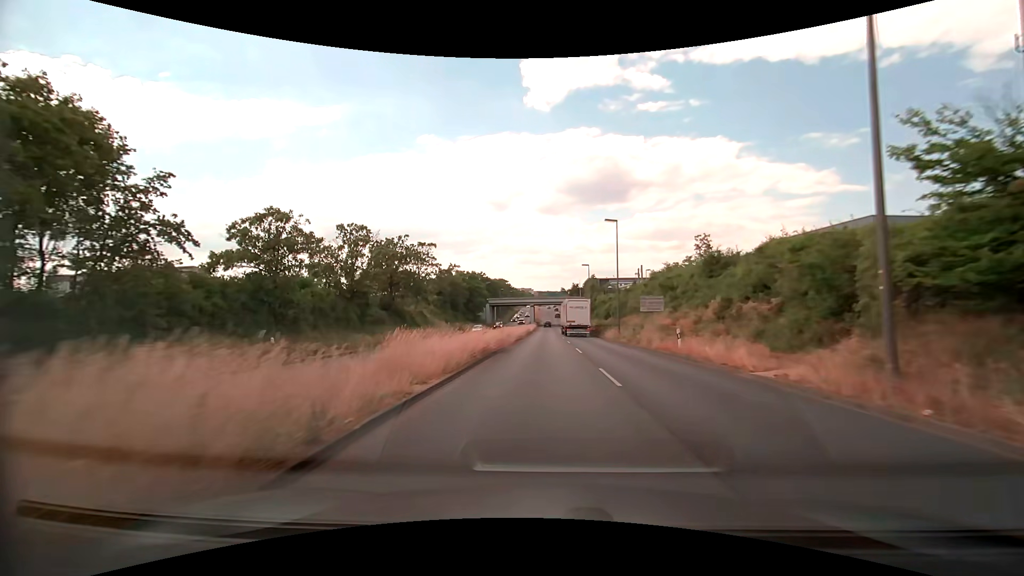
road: primary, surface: asphalt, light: Day
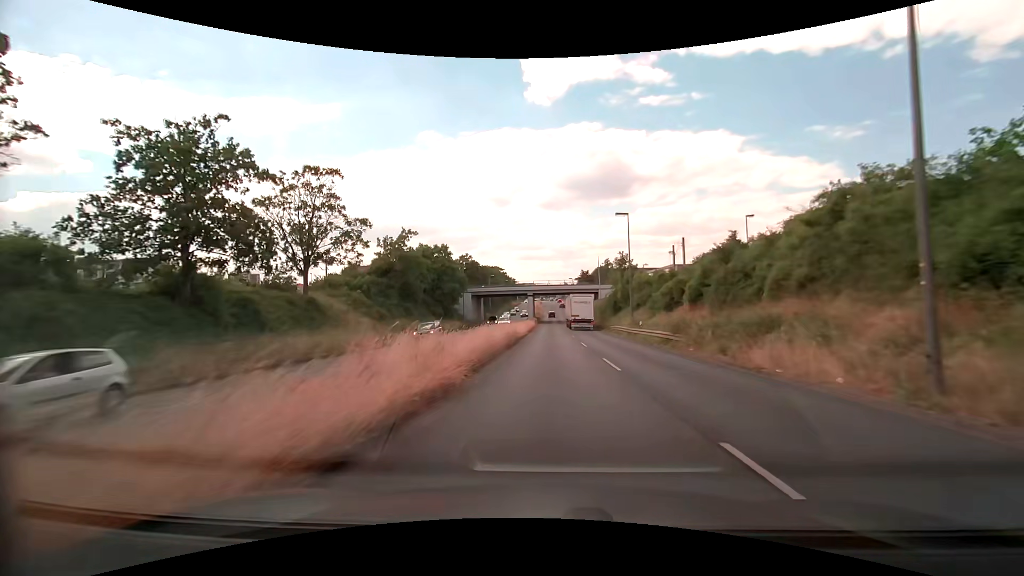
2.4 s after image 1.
(-0.2, +33.7) m; -1°
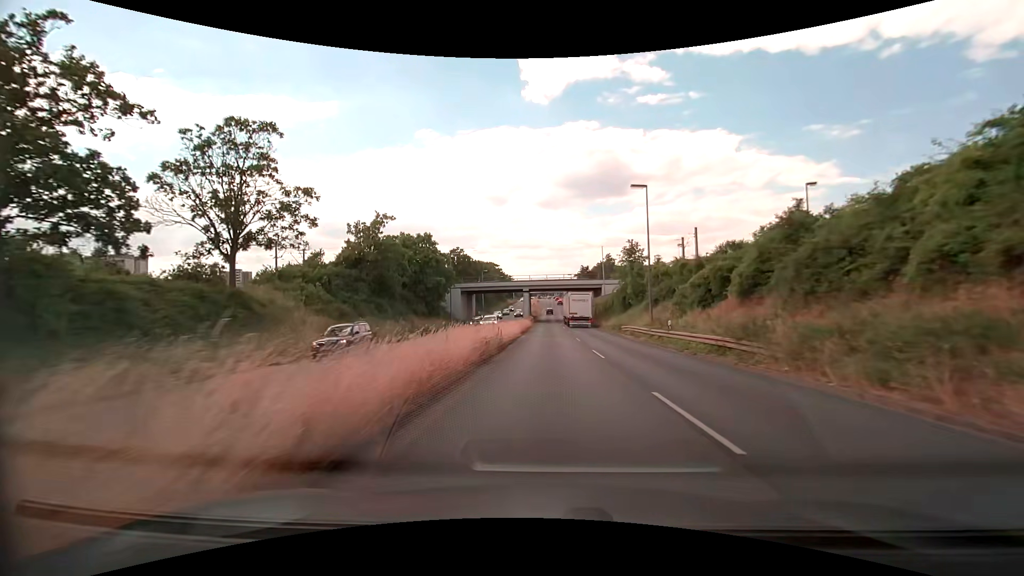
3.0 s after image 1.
(0.0, +8.6) m; 0°
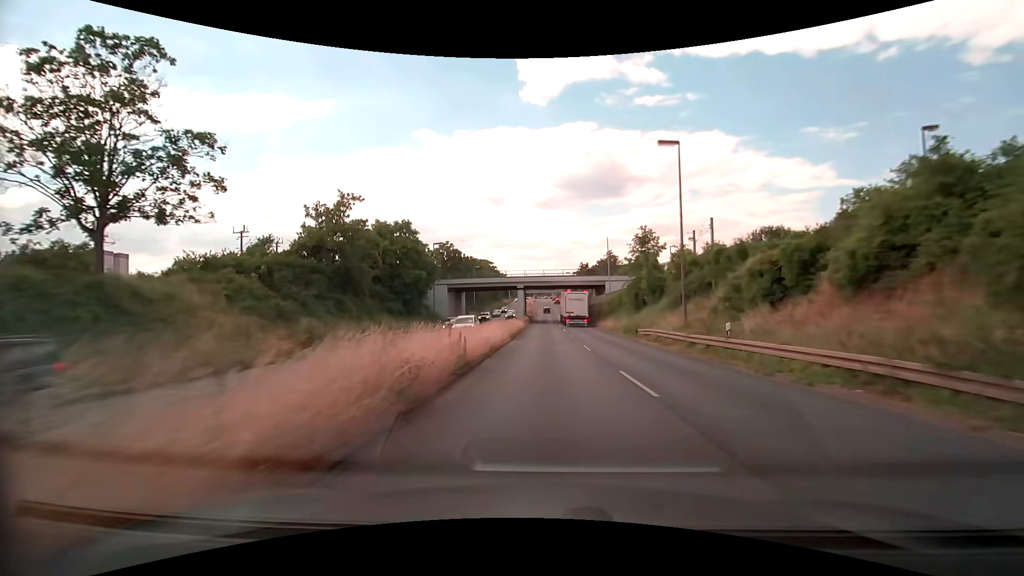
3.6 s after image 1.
(0.0, +8.6) m; +1°
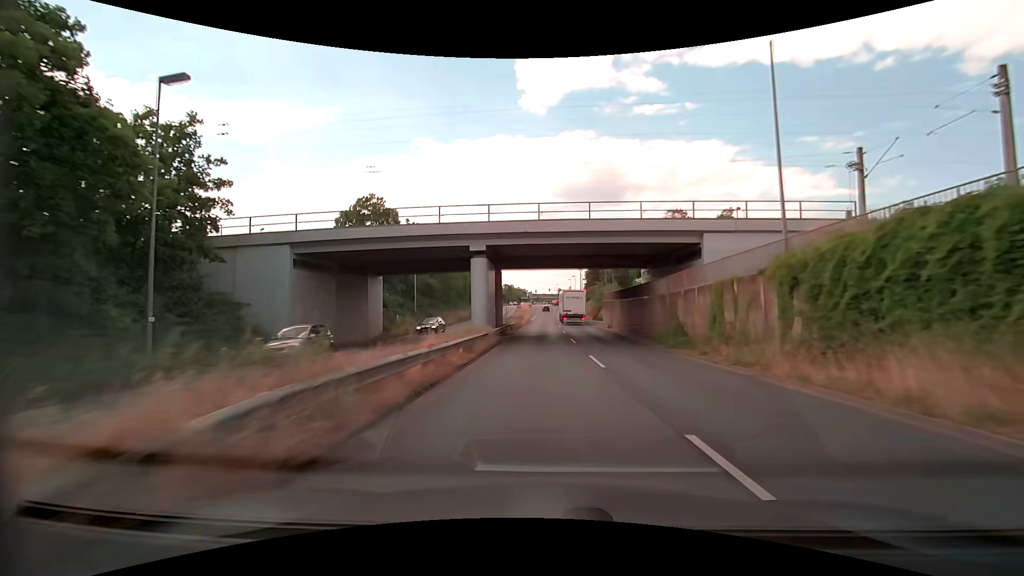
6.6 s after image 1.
(0.0, +43.7) m; 0°
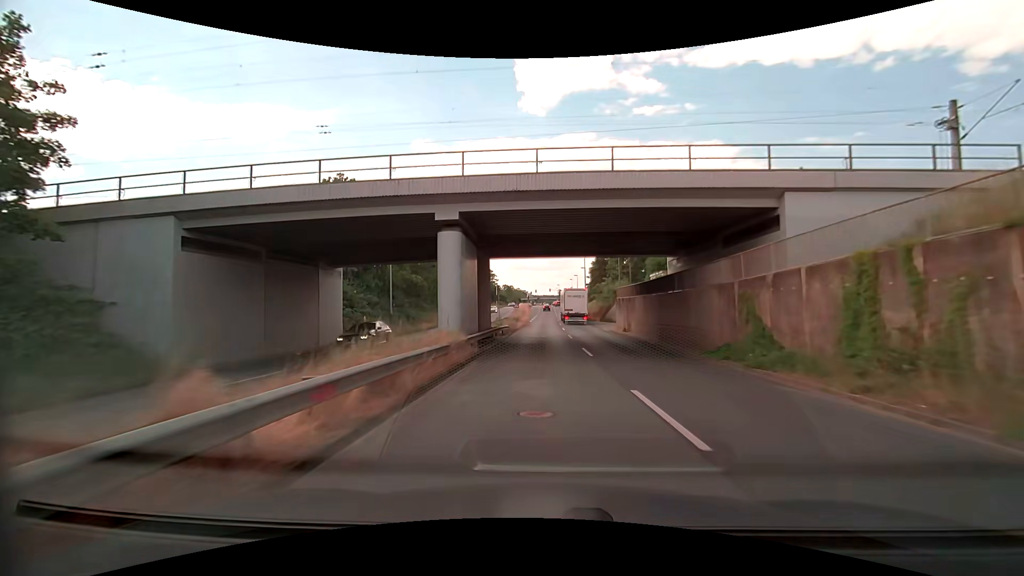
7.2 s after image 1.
(0.0, +8.8) m; 0°
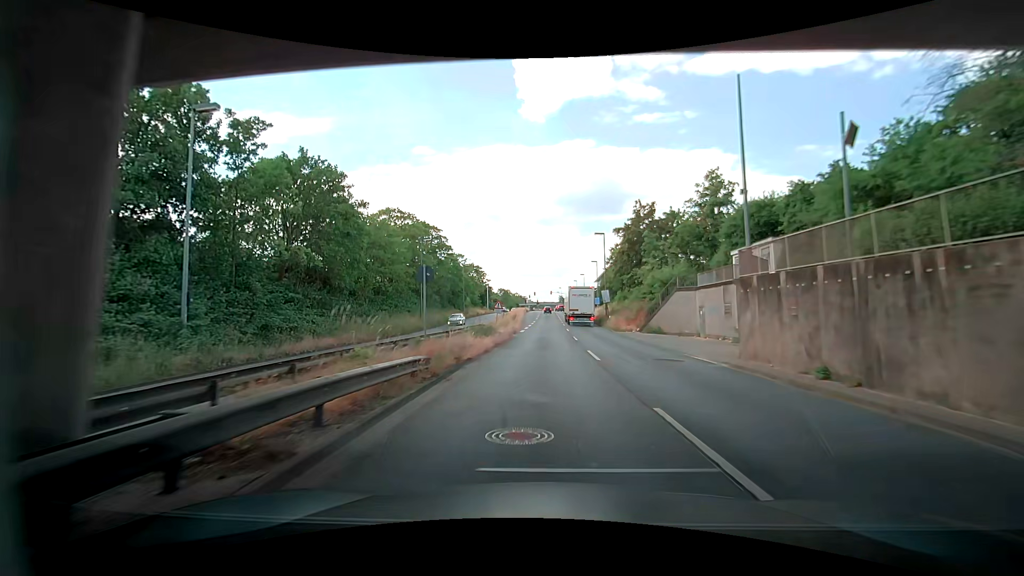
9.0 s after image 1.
(-0.2, +26.2) m; 0°
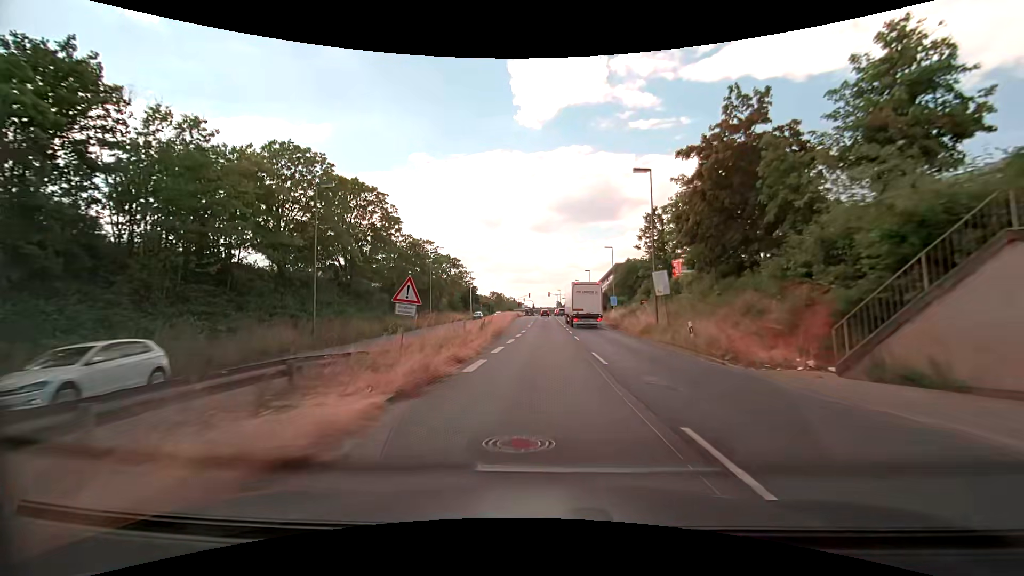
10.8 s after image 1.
(-0.1, +25.7) m; 0°
(0, +10) (0, +20) (0, +30) (0, +40) (0, +50) (0, +60) (0, +70) (0, +80) (0, +90) (0, +100) m
